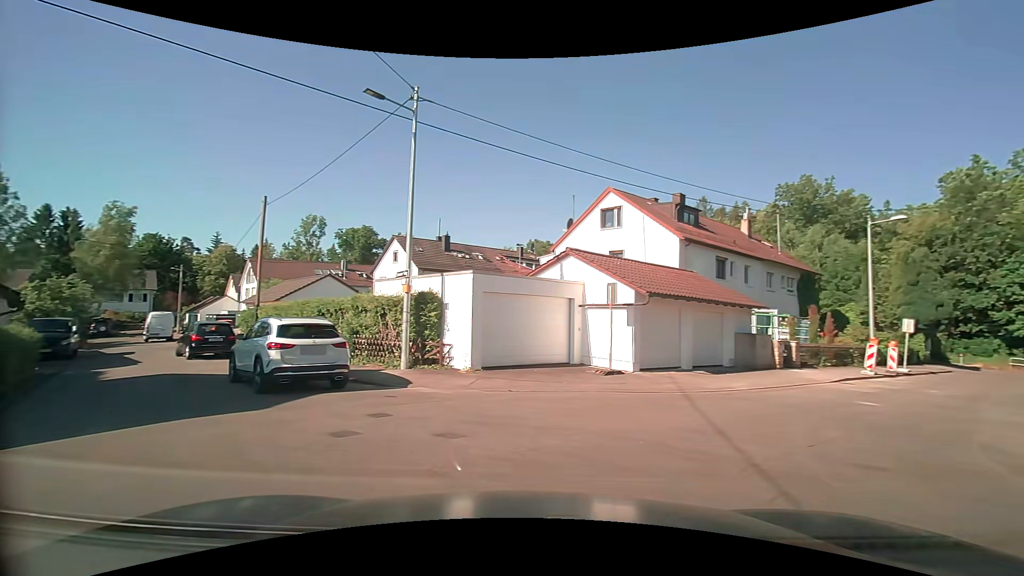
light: Day
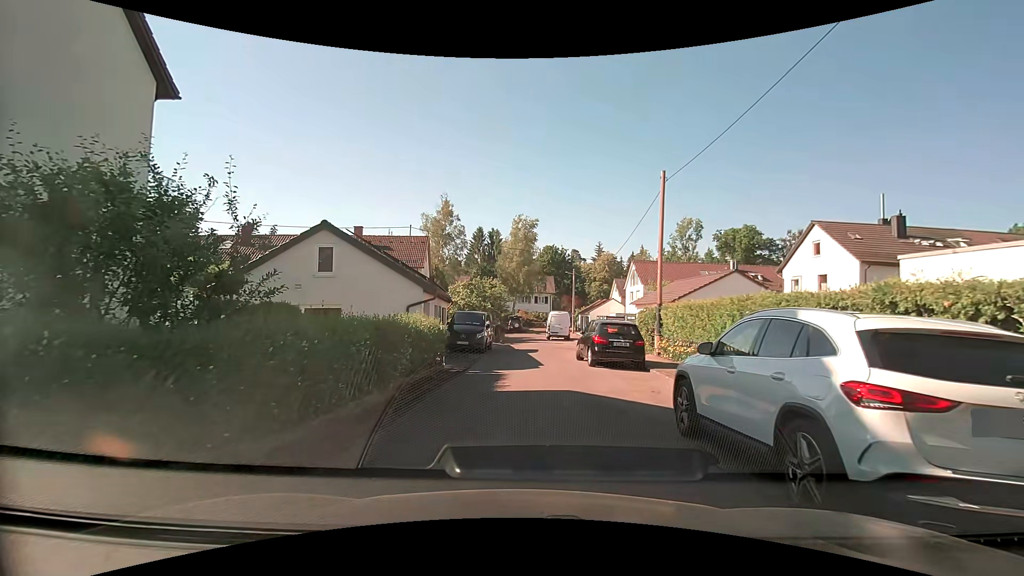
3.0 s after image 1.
(-3.4, +6.7) m; -42°
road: residential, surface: asphalt
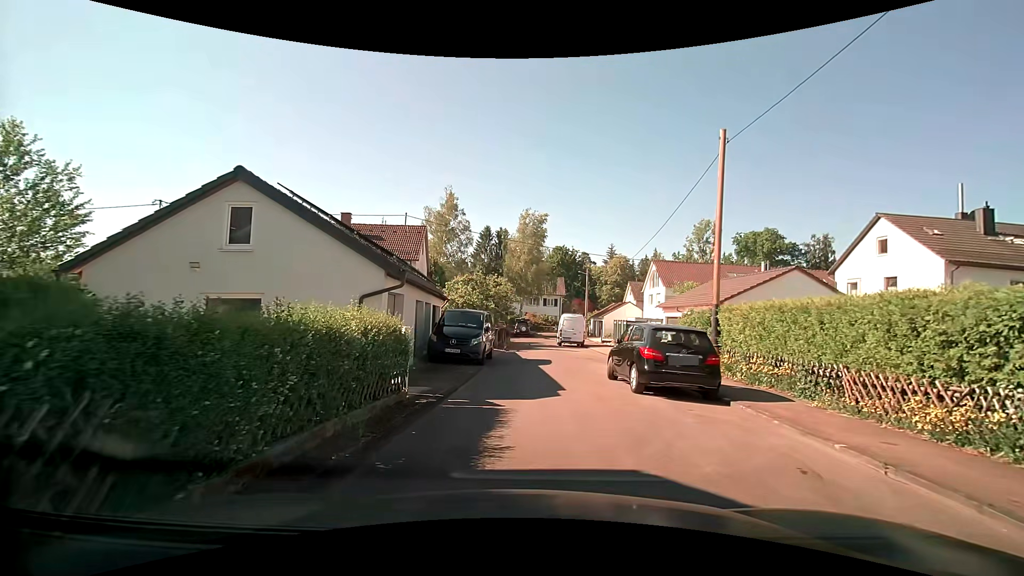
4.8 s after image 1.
(-0.1, +5.4) m; 0°
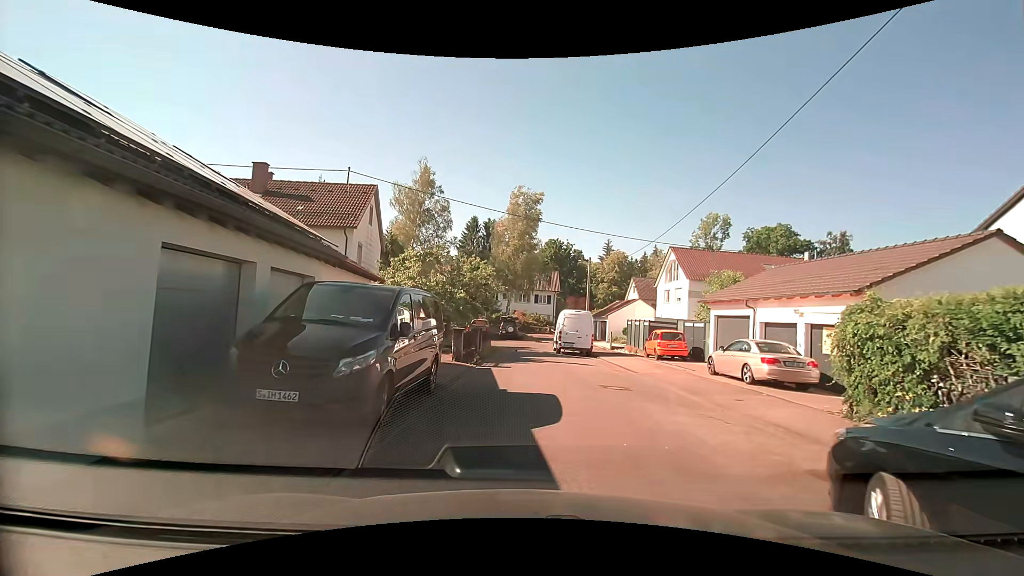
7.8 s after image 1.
(+0.1, +10.8) m; +1°
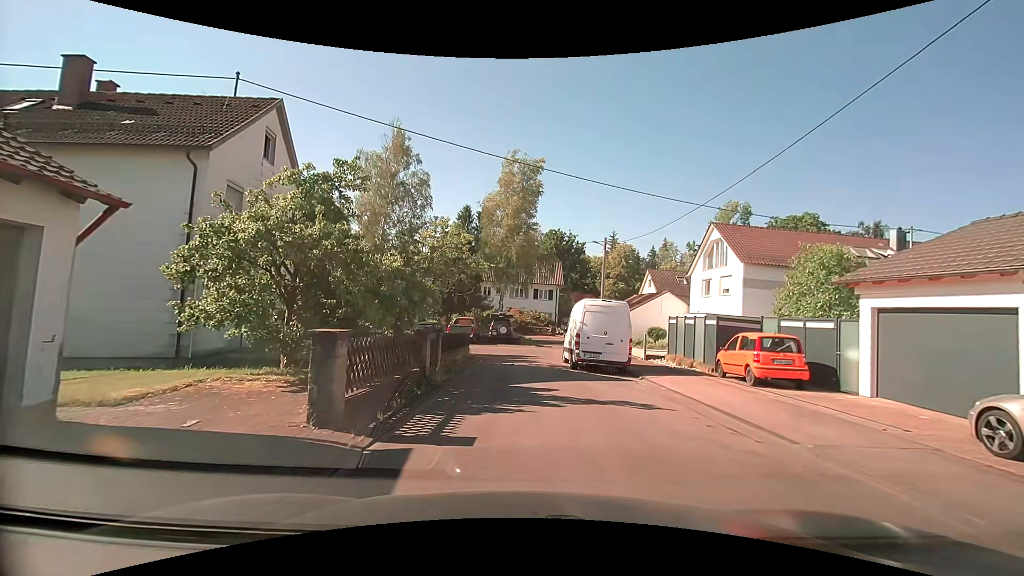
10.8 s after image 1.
(+0.1, +10.8) m; 0°
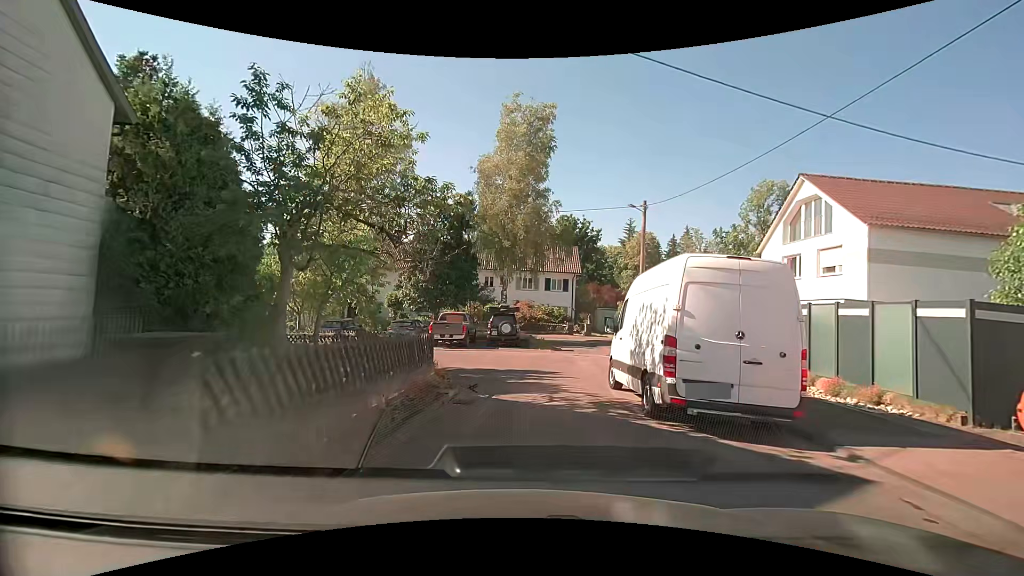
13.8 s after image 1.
(0.0, +10.0) m; -1°
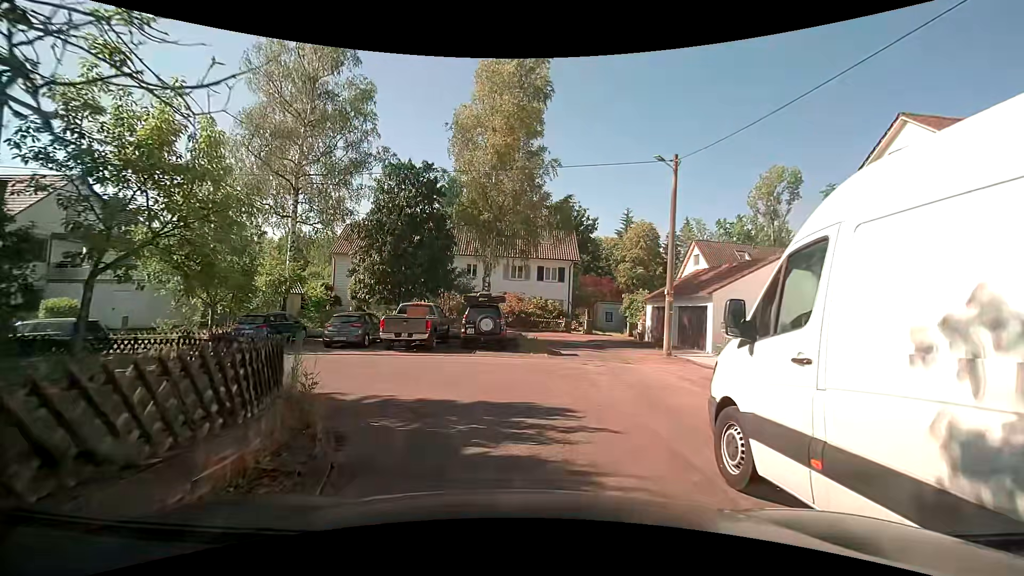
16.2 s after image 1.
(0.0, +7.3) m; +2°
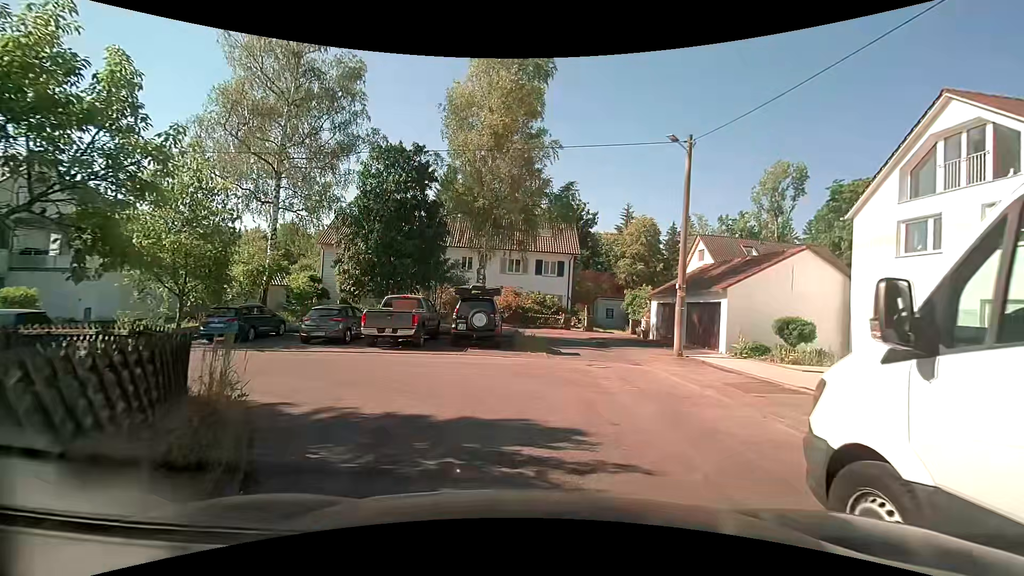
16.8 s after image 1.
(0.0, +1.8) m; 0°
